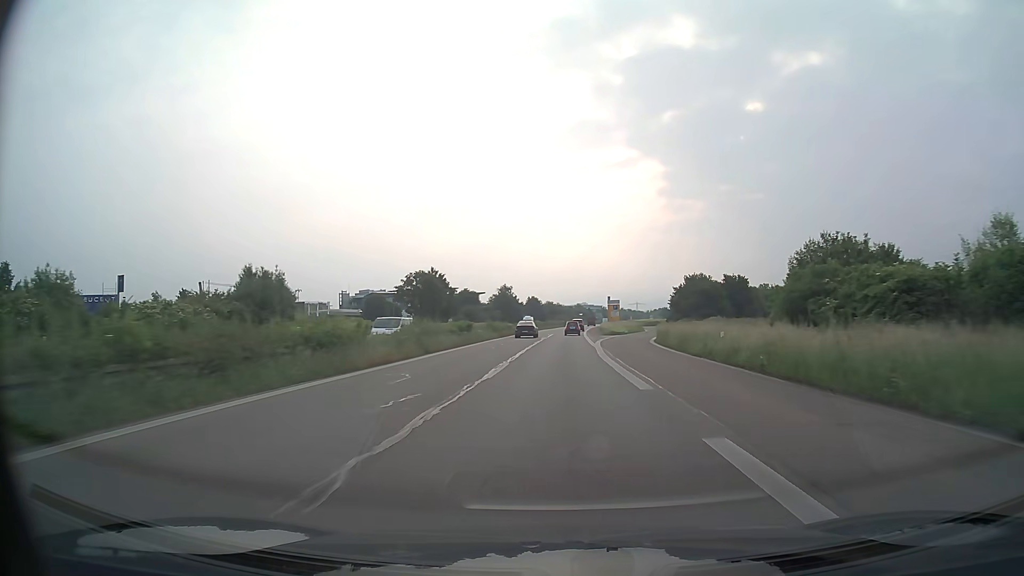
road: trunk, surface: asphalt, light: Day
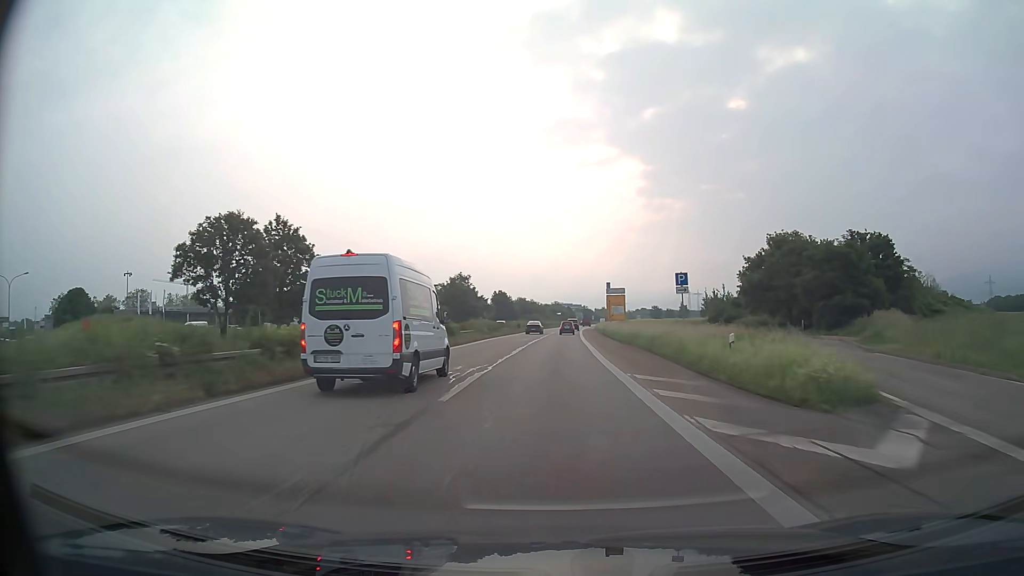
(+1.0, +59.2) m; +2°
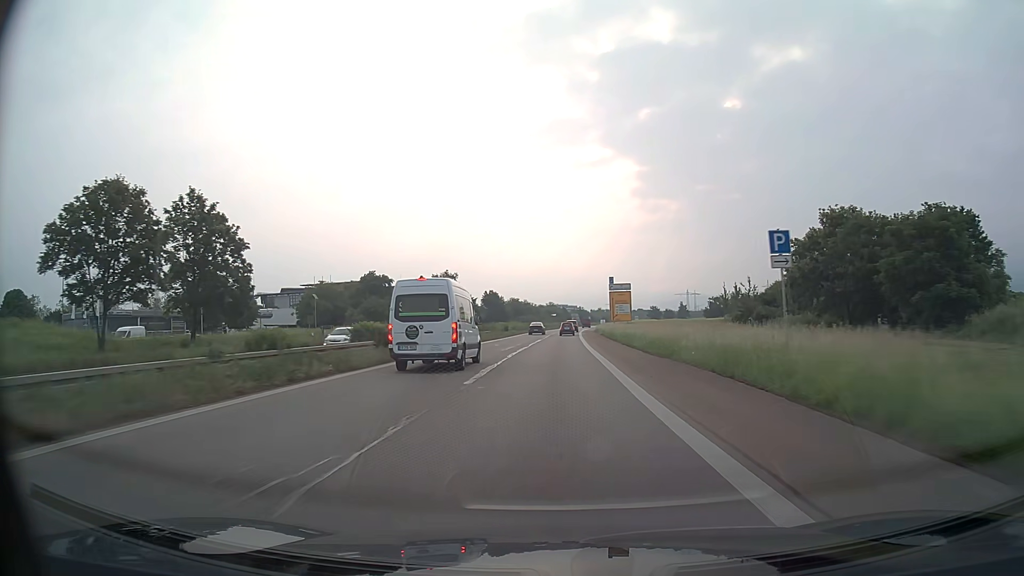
(+0.1, +14.8) m; +1°
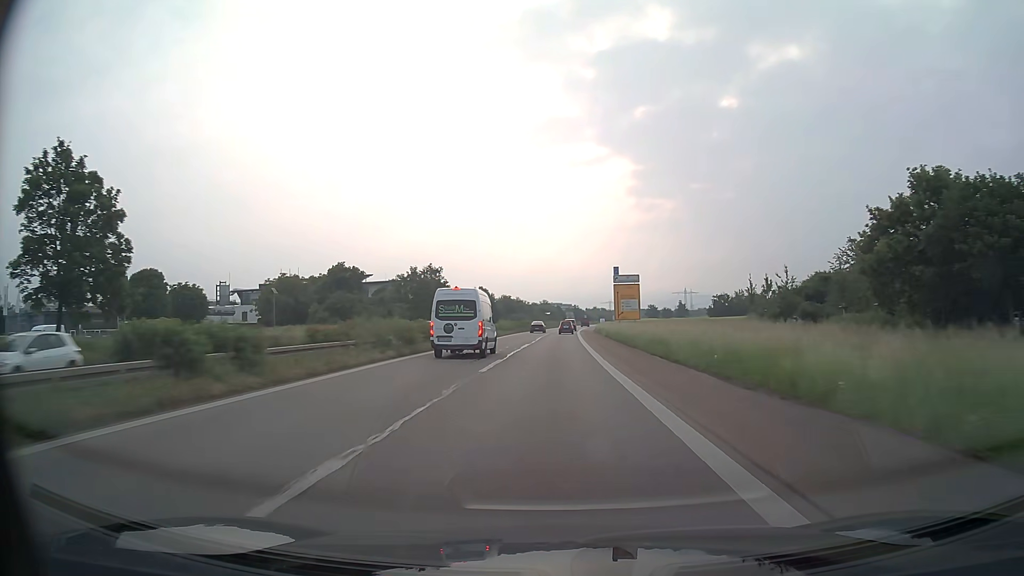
(0.0, +14.7) m; 0°
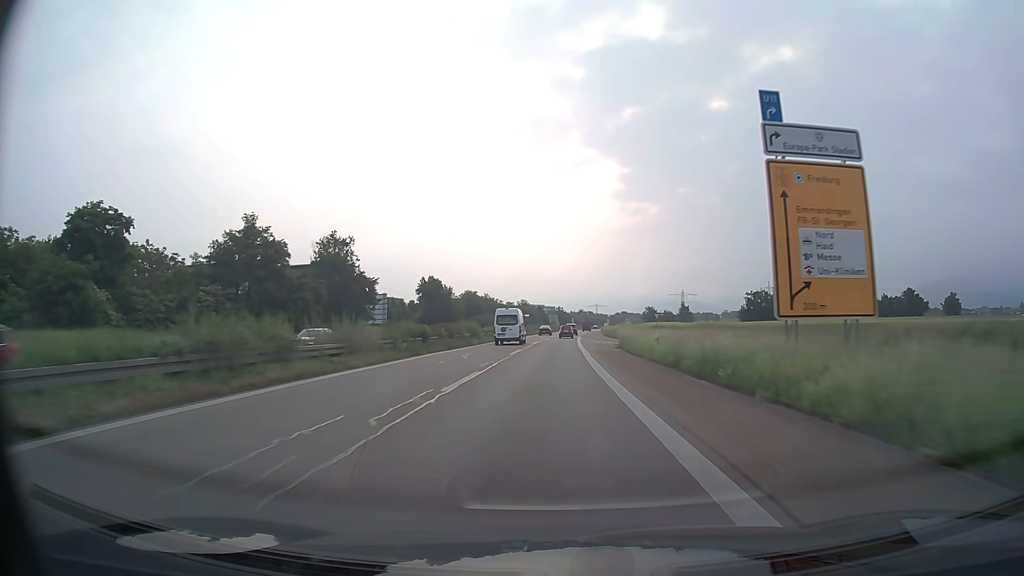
(+0.8, +58.7) m; +1°
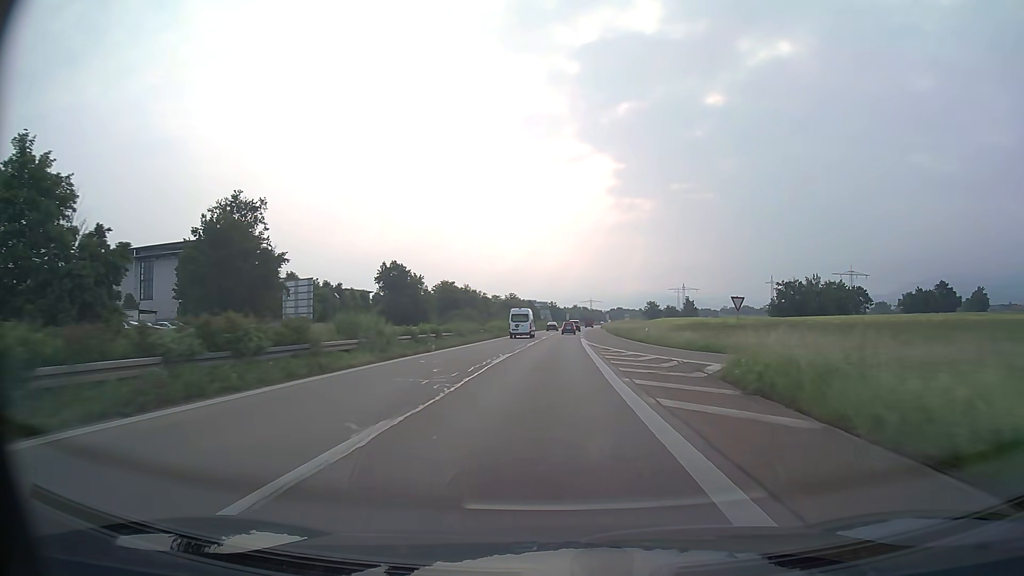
(+0.2, +29.2) m; +1°
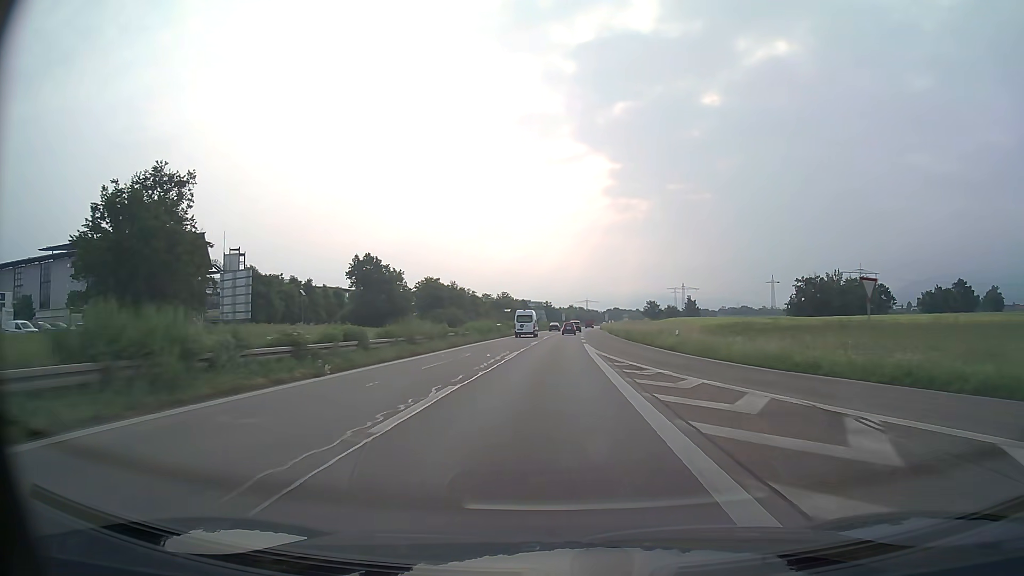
(0.0, +14.6) m; 0°
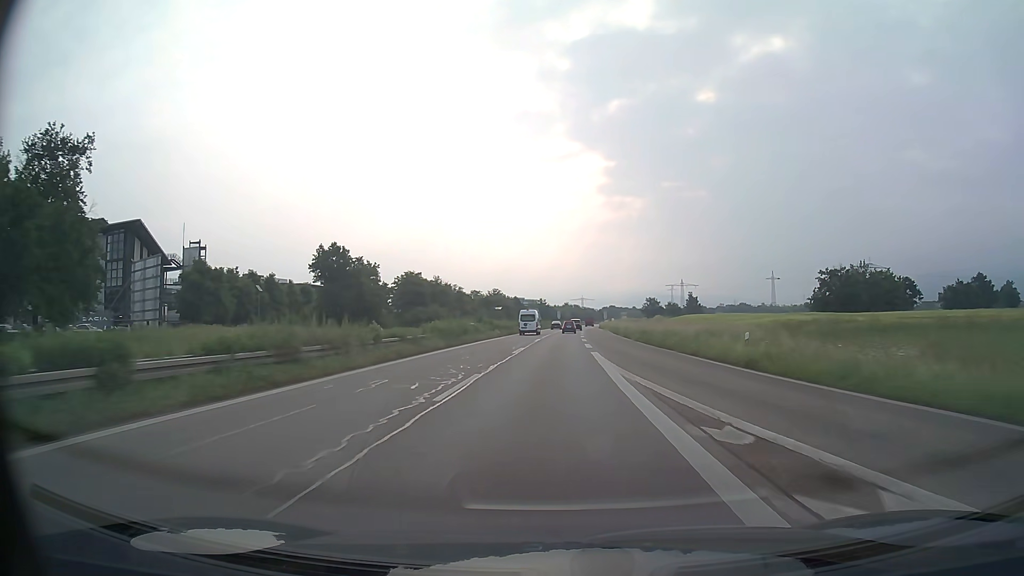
(+0.1, +14.5) m; 0°
(0, +10) (0, +20) (0, +30) (+1, +40) (+1, +50) (+1, +60) (+2, +70) (+2, +80) (+2, +90) (+3, +100) m
